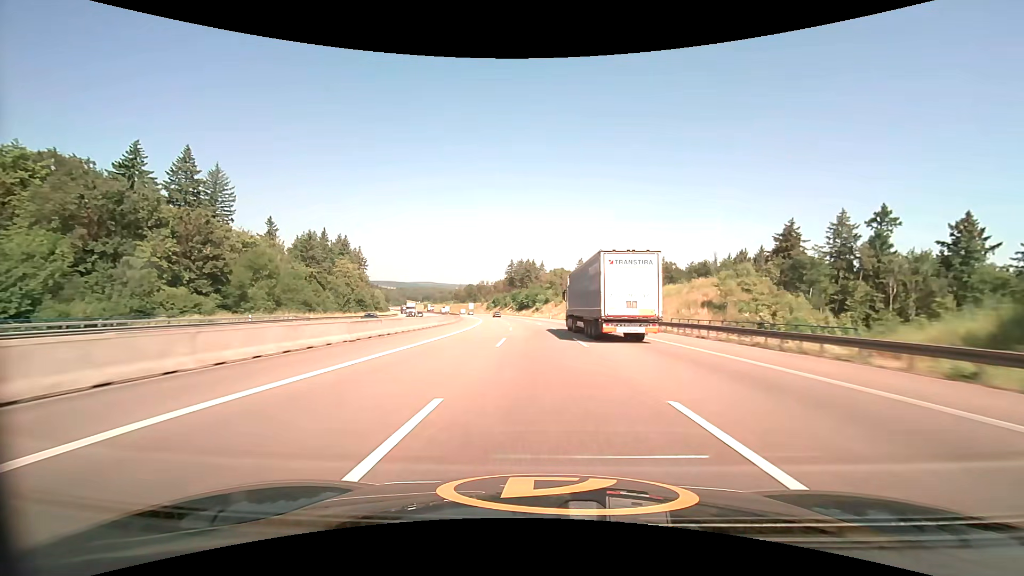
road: motorway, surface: asphalt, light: Day
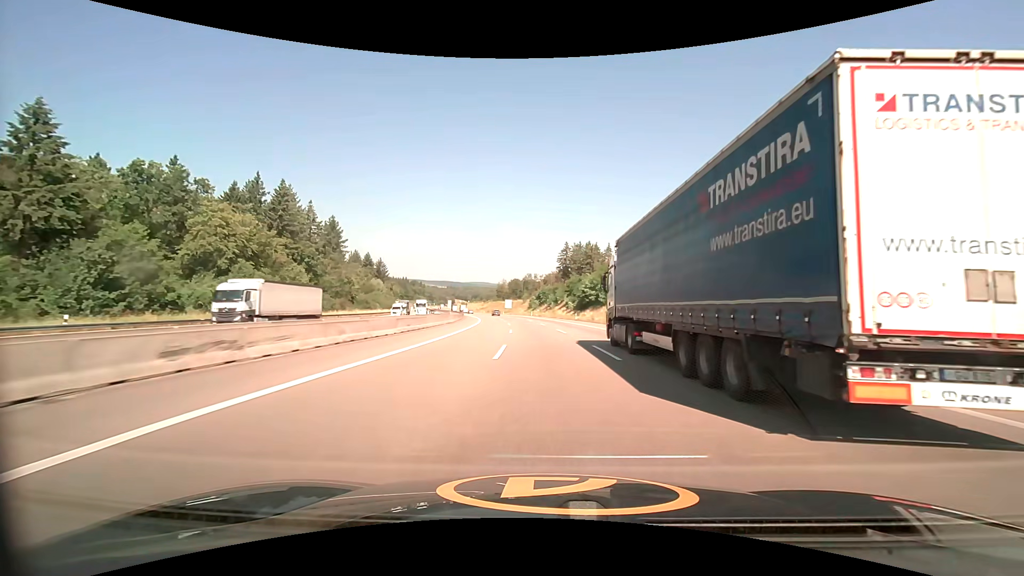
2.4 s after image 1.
(-4.7, +76.5) m; -7°
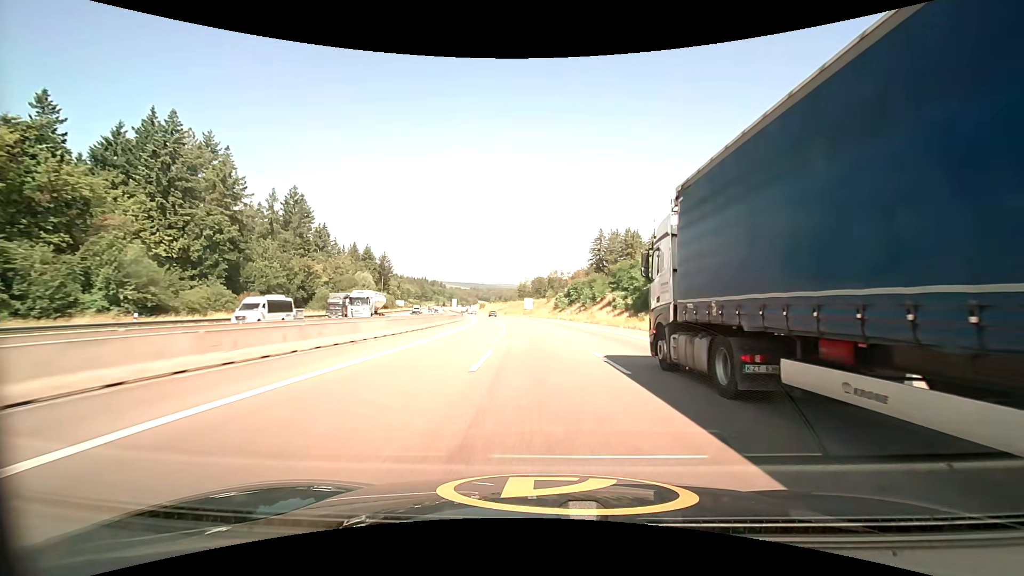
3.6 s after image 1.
(-0.8, +38.6) m; -3°
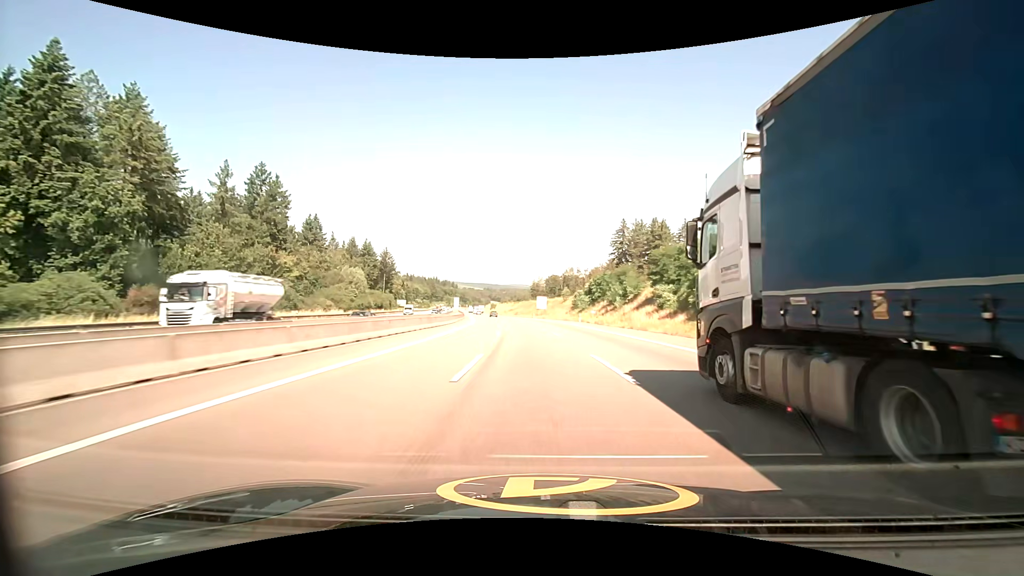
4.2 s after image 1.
(-0.2, +19.5) m; -2°
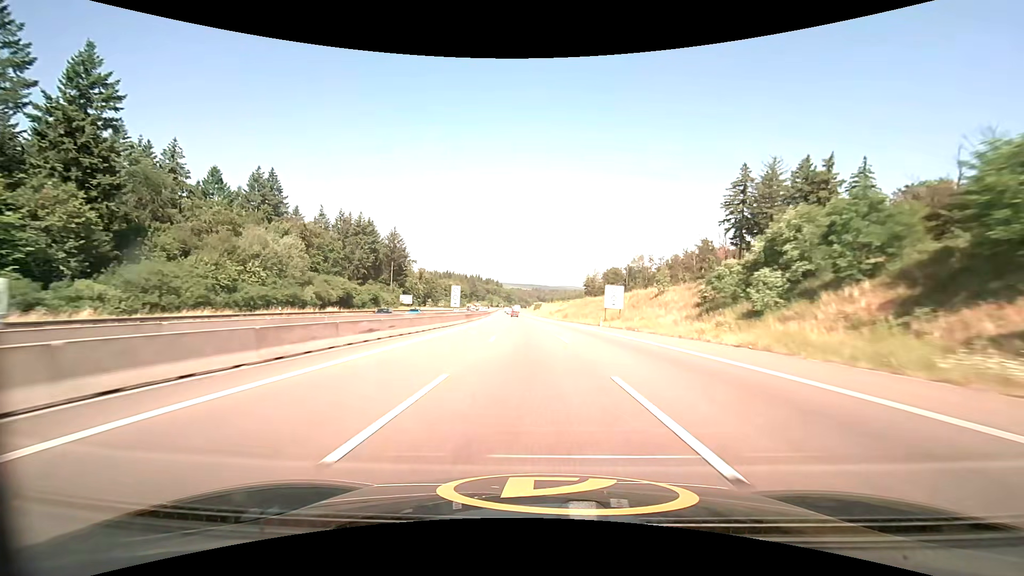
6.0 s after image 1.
(-2.8, +58.5) m; -6°
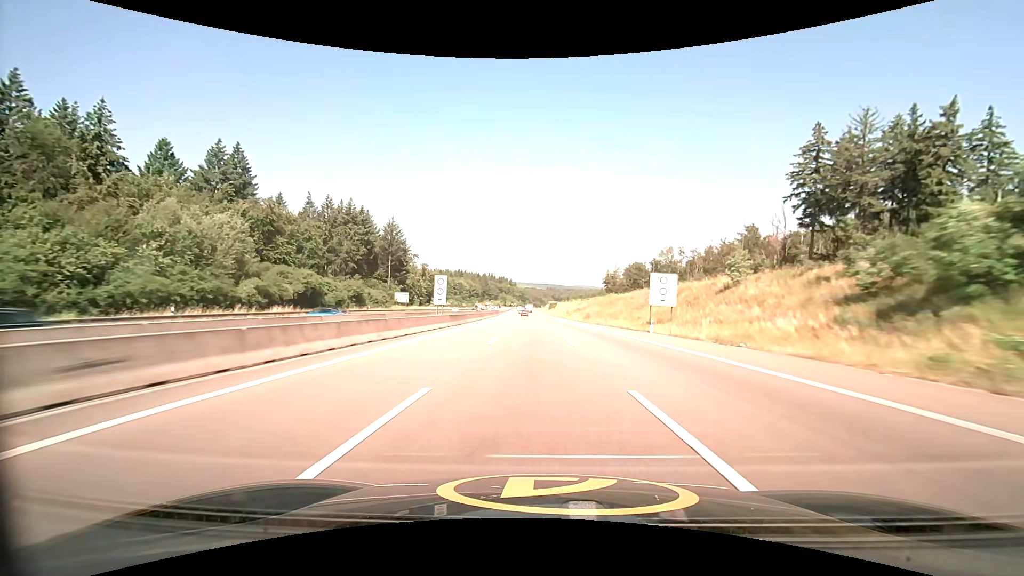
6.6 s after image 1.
(-0.2, +19.5) m; -2°
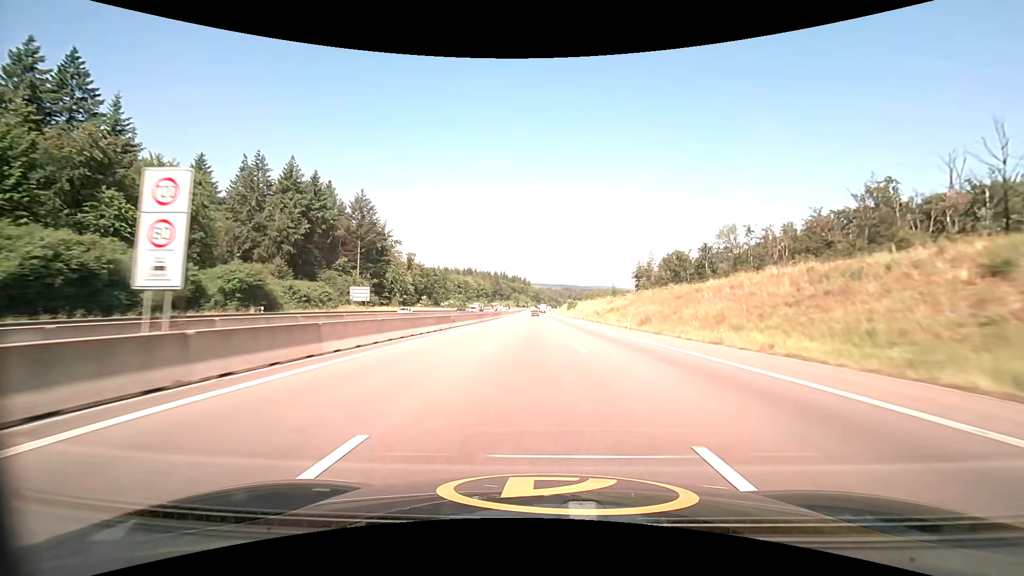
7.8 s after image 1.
(-0.7, +39.1) m; -2°
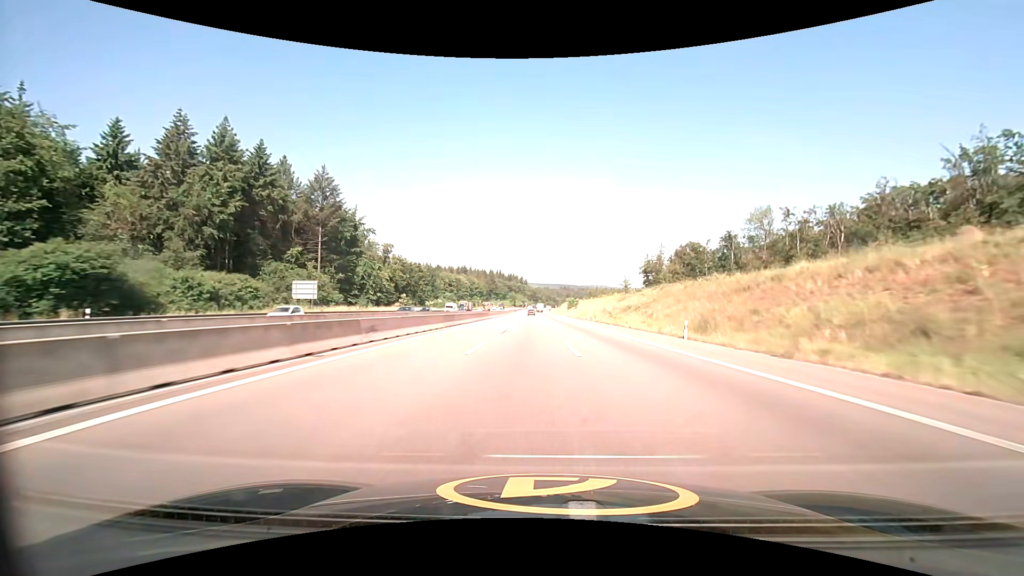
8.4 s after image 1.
(0.0, +19.7) m; 0°
(0, +10) (0, +20) (0, +30) (0, +40) (0, +50) (0, +60) (0, +70) (0, +80) (0, +90) (0, +100) m
